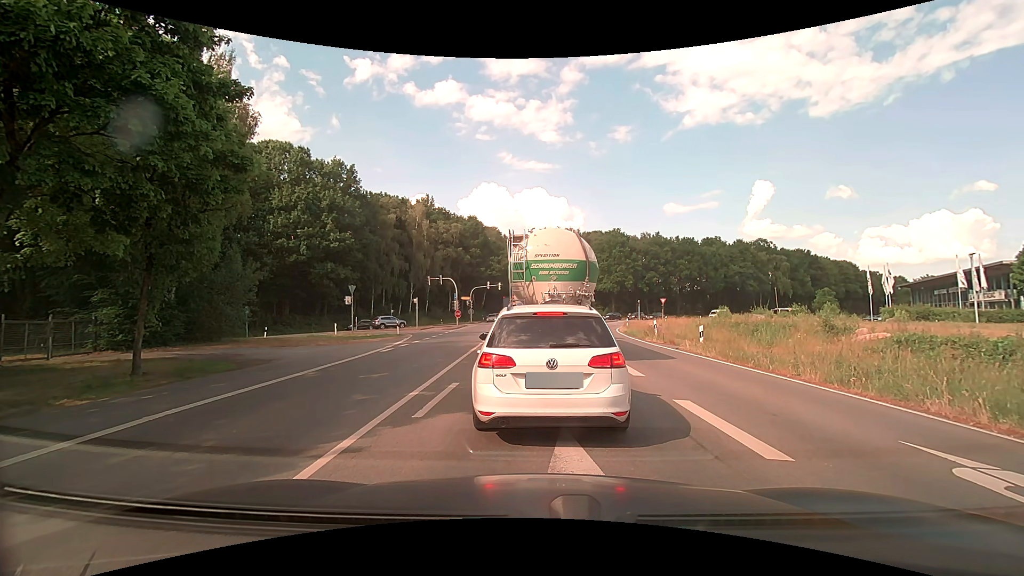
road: primary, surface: asphalt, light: Day
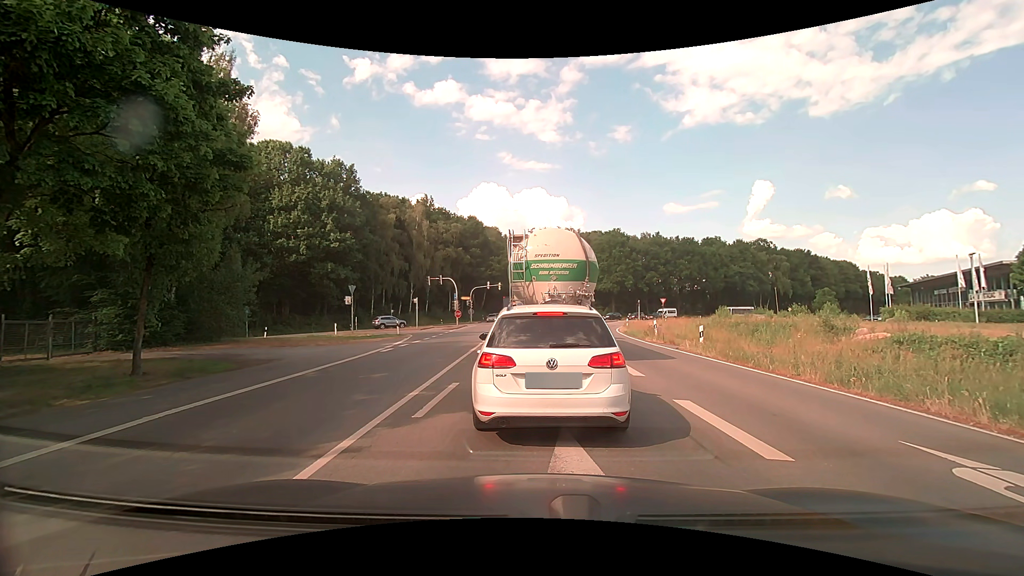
(0.0, 0.0) m; 0°
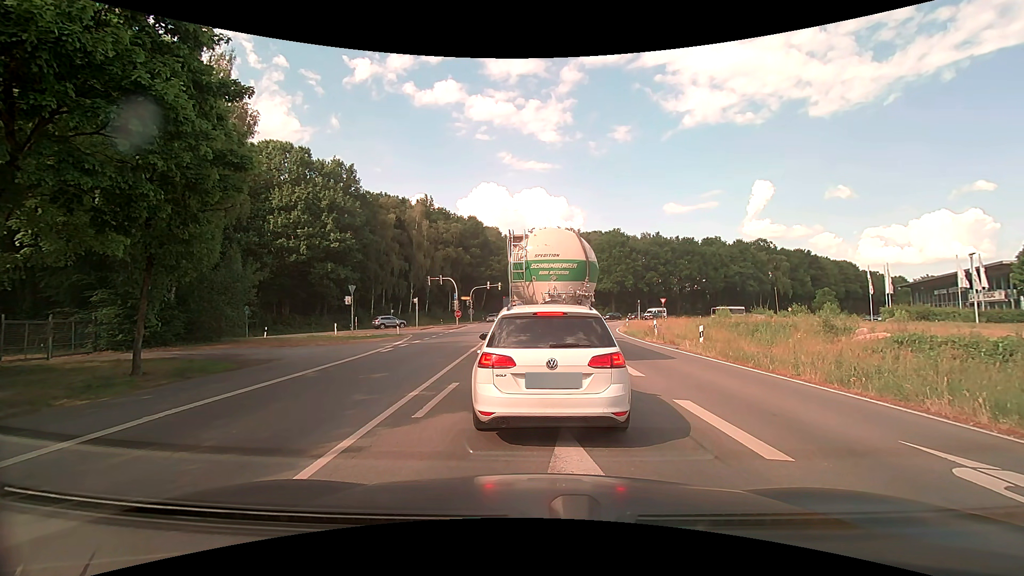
(0.0, 0.0) m; 0°
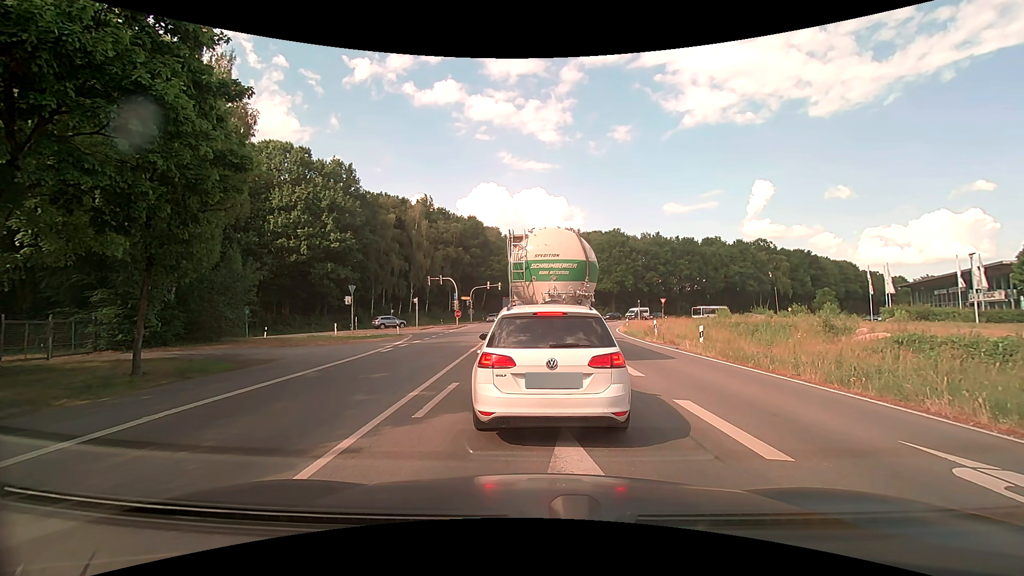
(0.0, 0.0) m; 0°
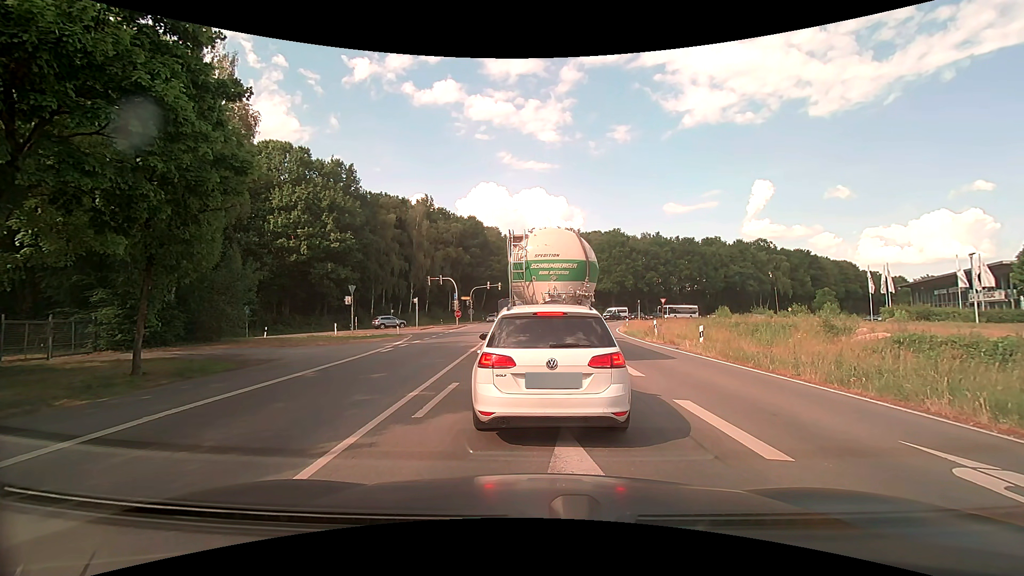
(0.0, 0.0) m; 0°
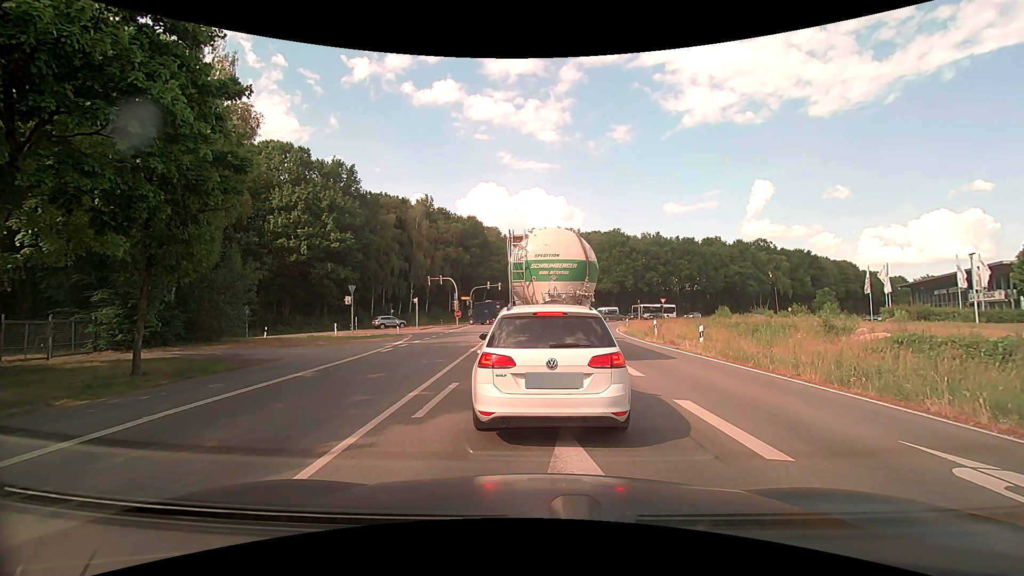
(0.0, 0.0) m; 0°
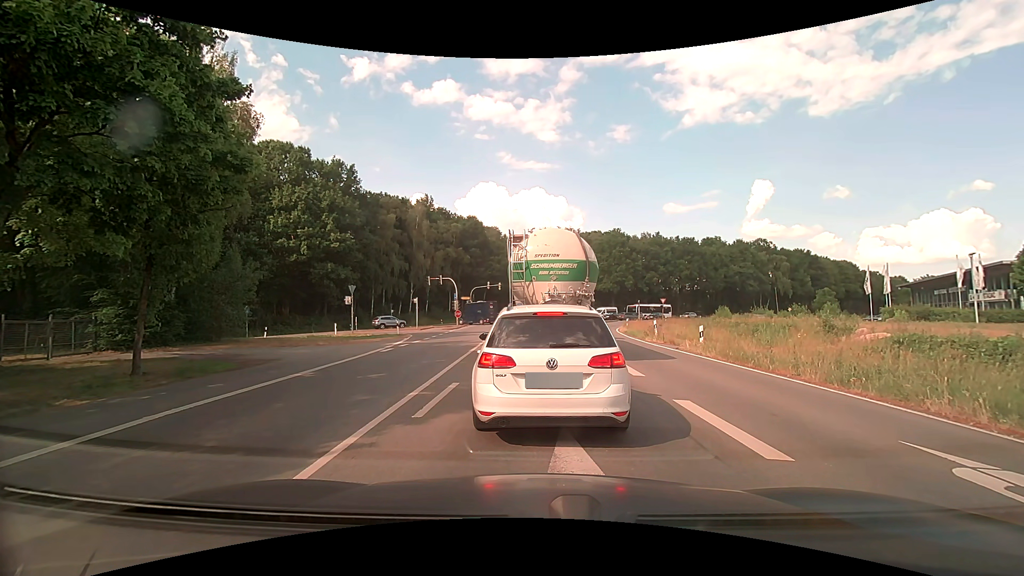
(0.0, 0.0) m; 0°
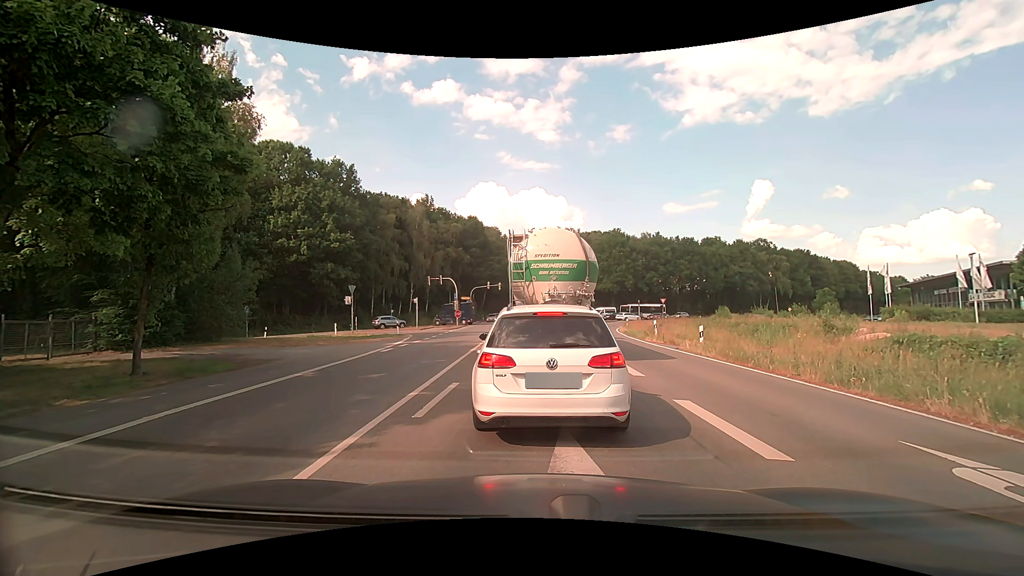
(0.0, 0.0) m; 0°
